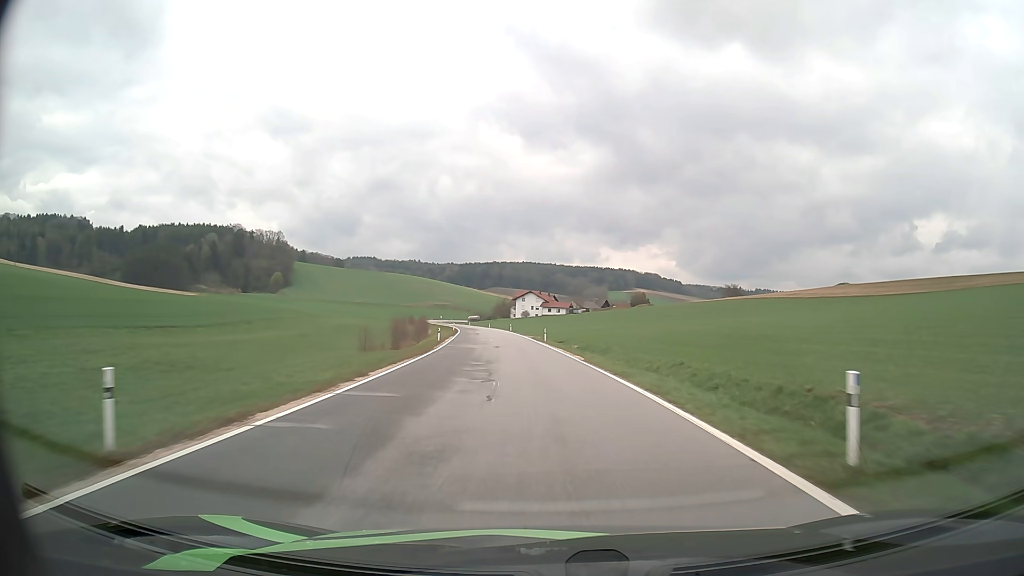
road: tertiary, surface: asphalt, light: Day
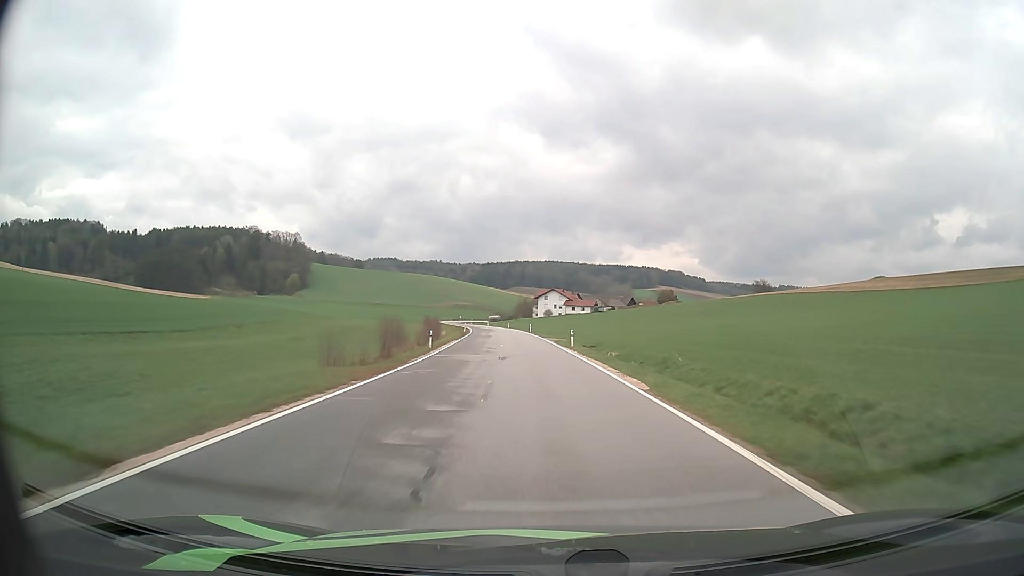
(-0.2, +11.5) m; -2°
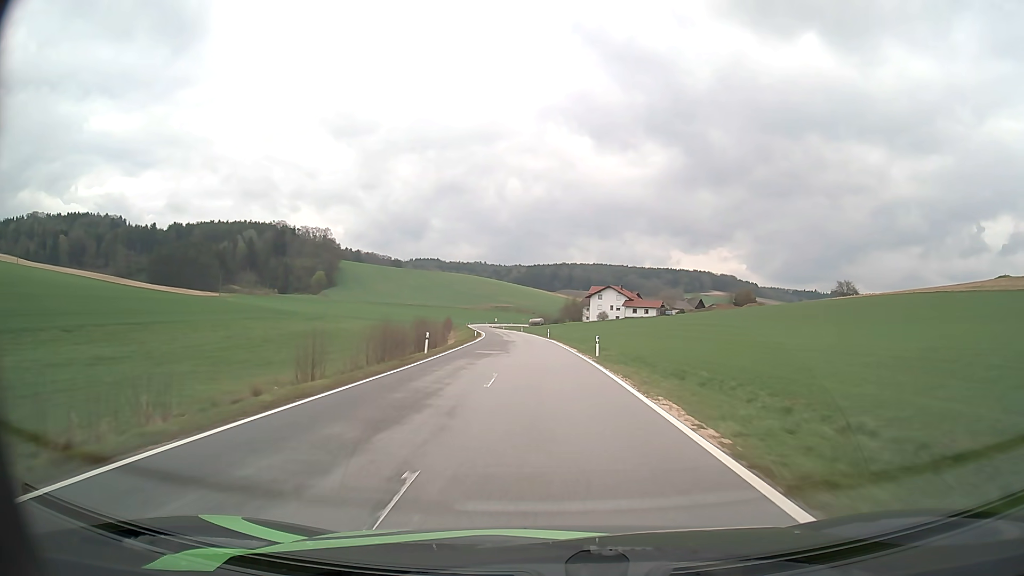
(-2.2, +45.9) m; -4°
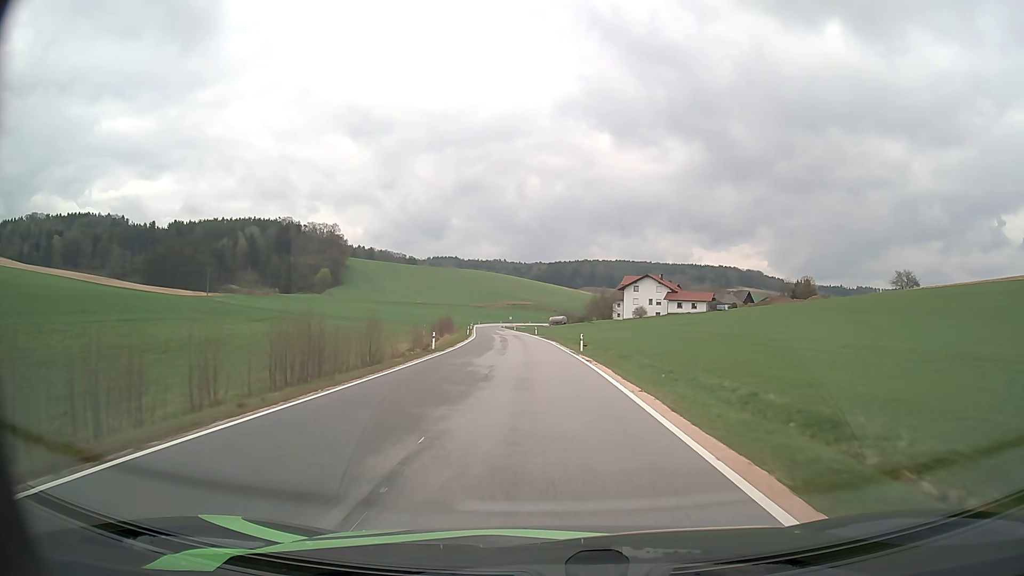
(-0.4, +34.9) m; -2°
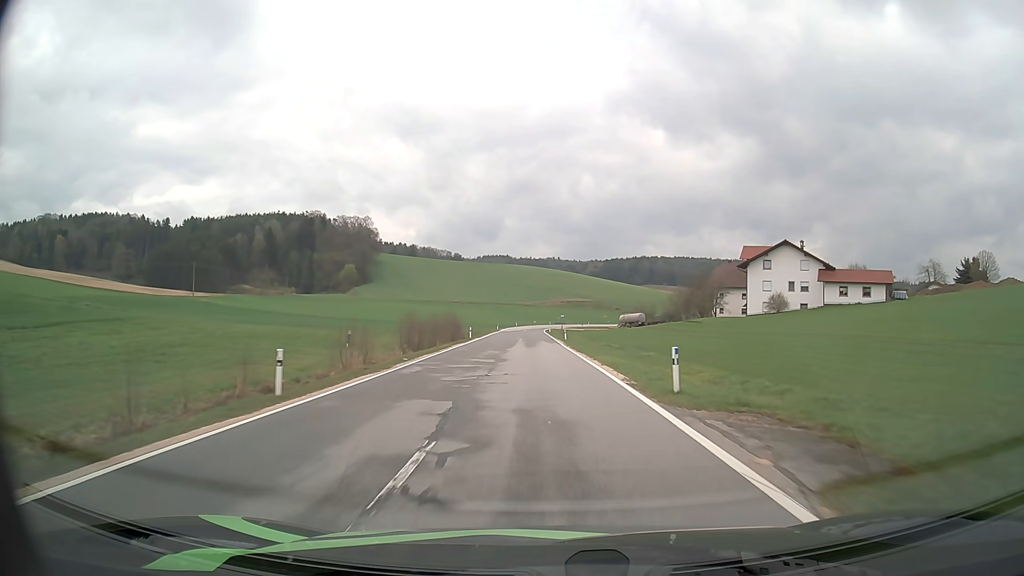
(-2.4, +60.3) m; -5°
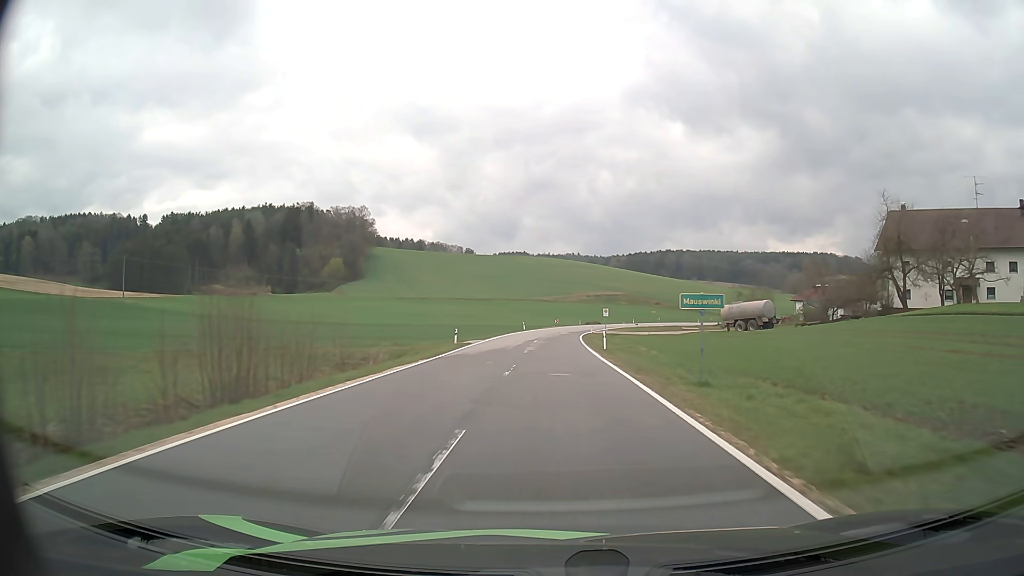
(-1.5, +61.2) m; -2°
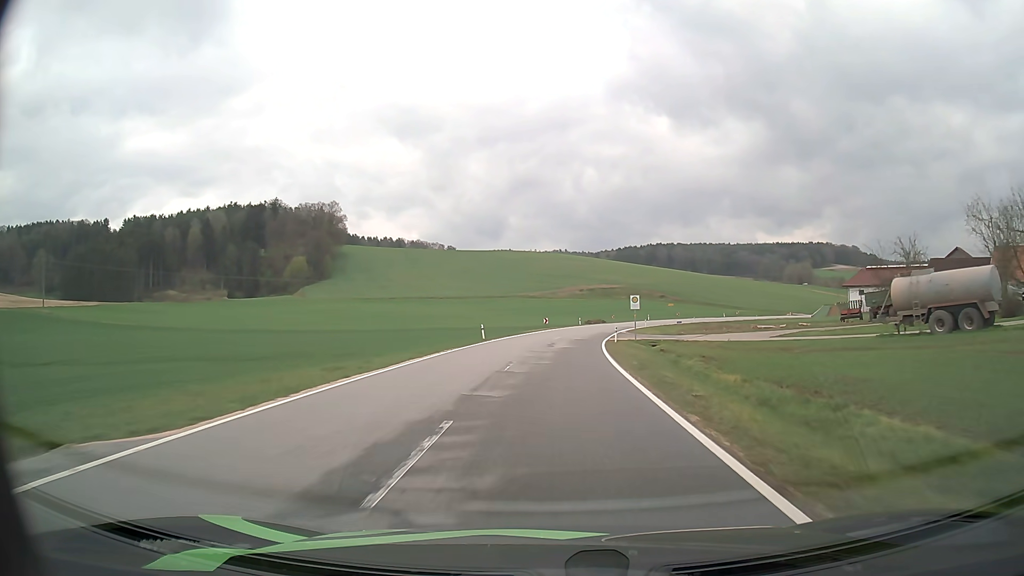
(+0.3, +35.8) m; +1°
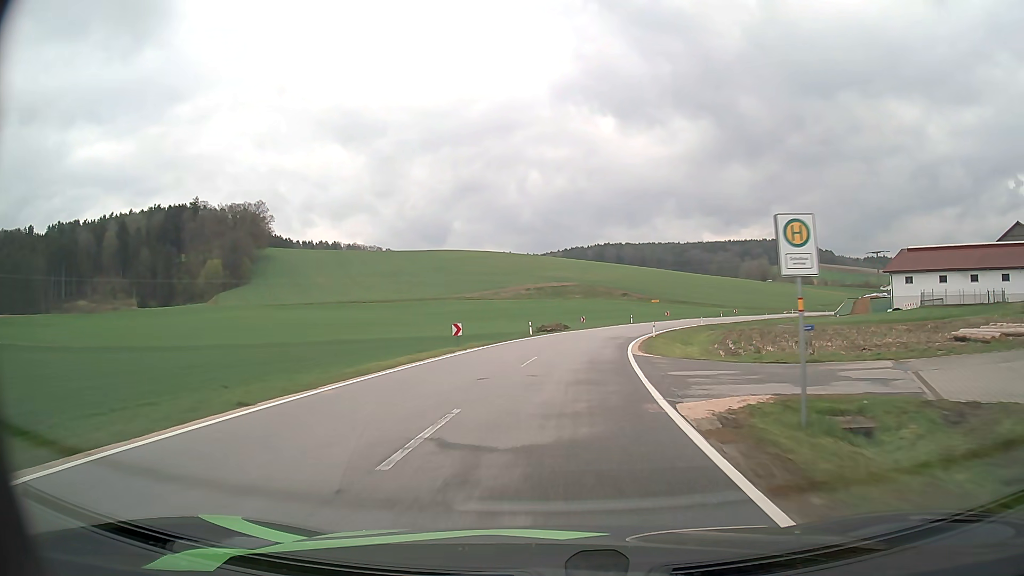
(+1.1, +34.8) m; +4°
(0, +10) (+1, +20) (+2, +30) (+4, +40) (+6, +49) (+10, +59) (+13, +68) (+18, +77) (+23, +86) (+28, +94) m
